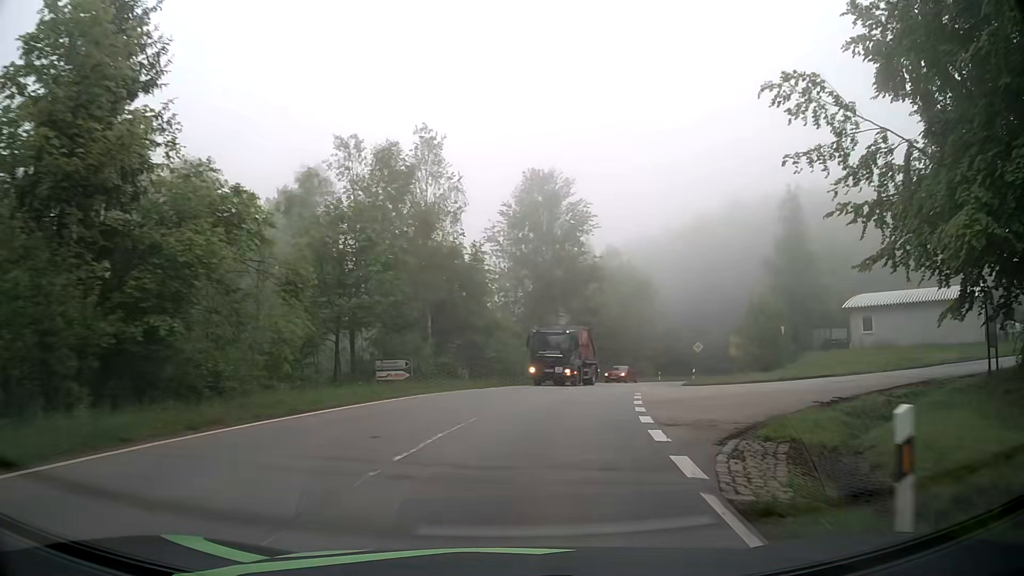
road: tertiary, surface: asphalt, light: Day
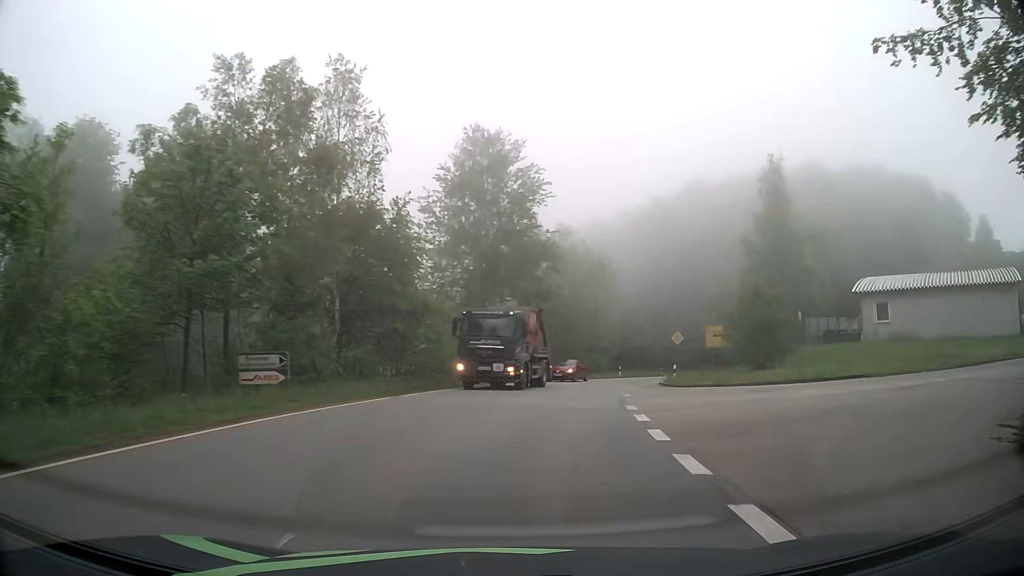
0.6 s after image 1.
(+0.4, +9.2) m; +5°
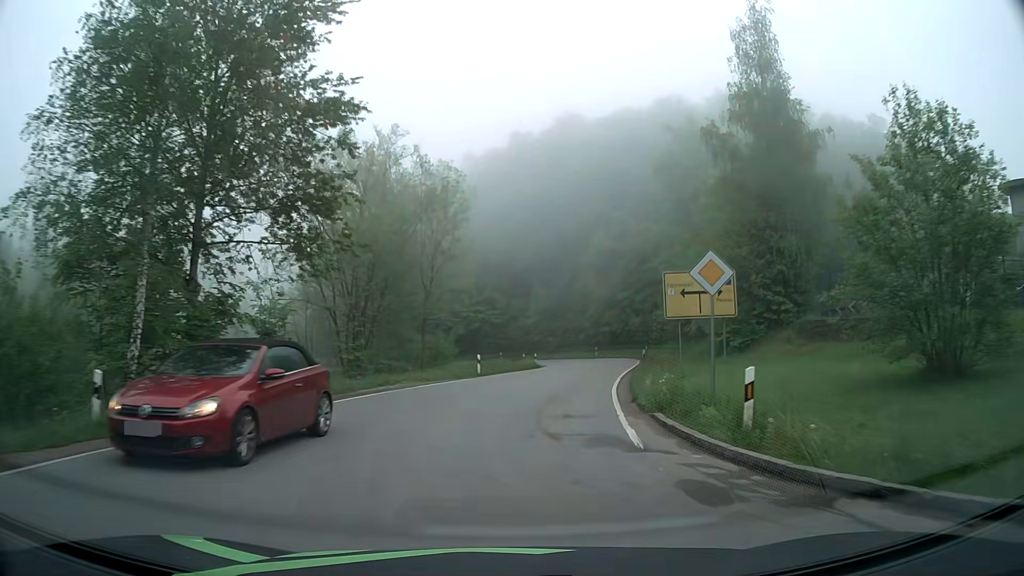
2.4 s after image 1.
(+3.4, +27.4) m; +13°
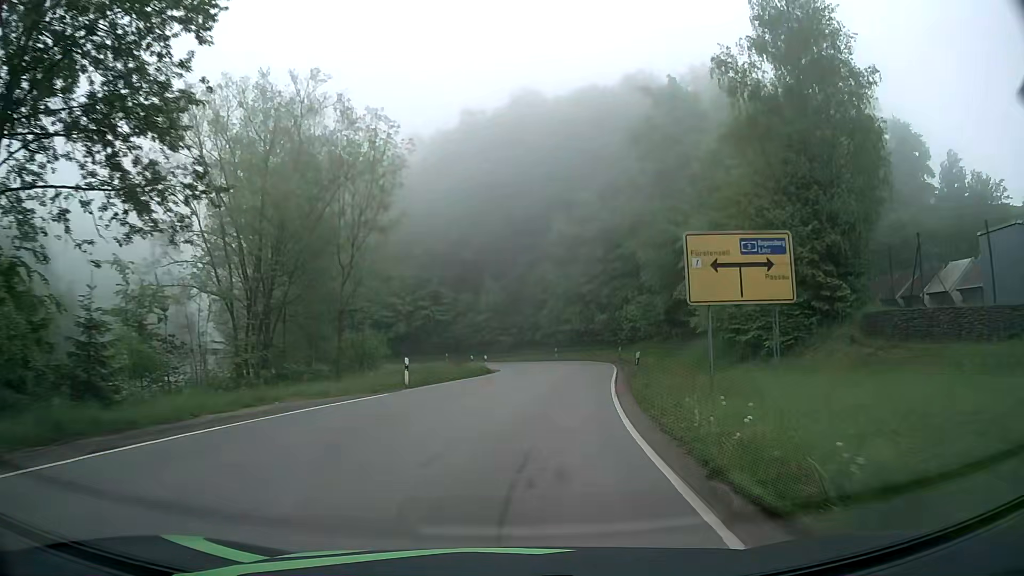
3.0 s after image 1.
(+0.3, +9.3) m; +4°
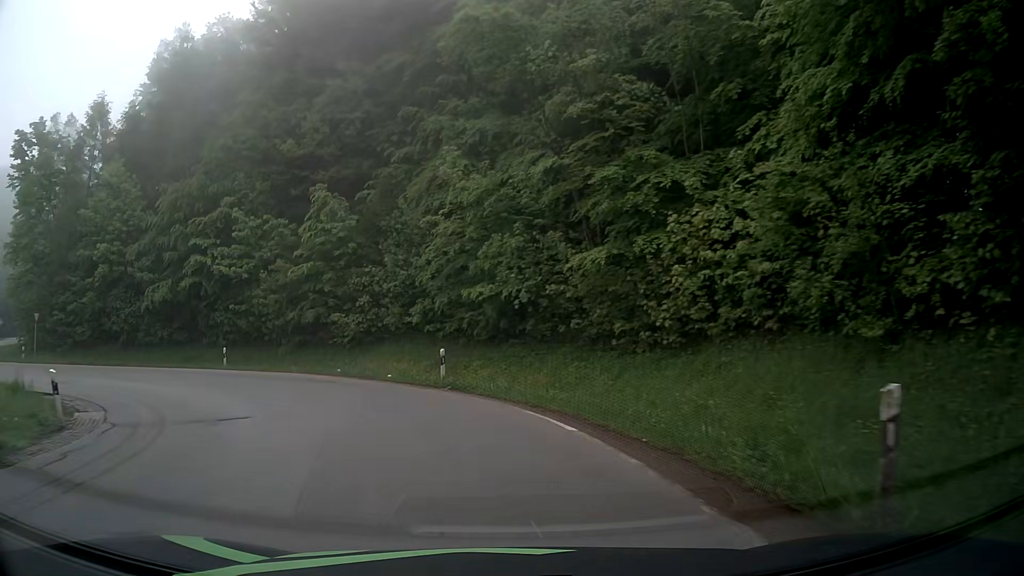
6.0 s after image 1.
(+4.7, +40.0) m; +7°
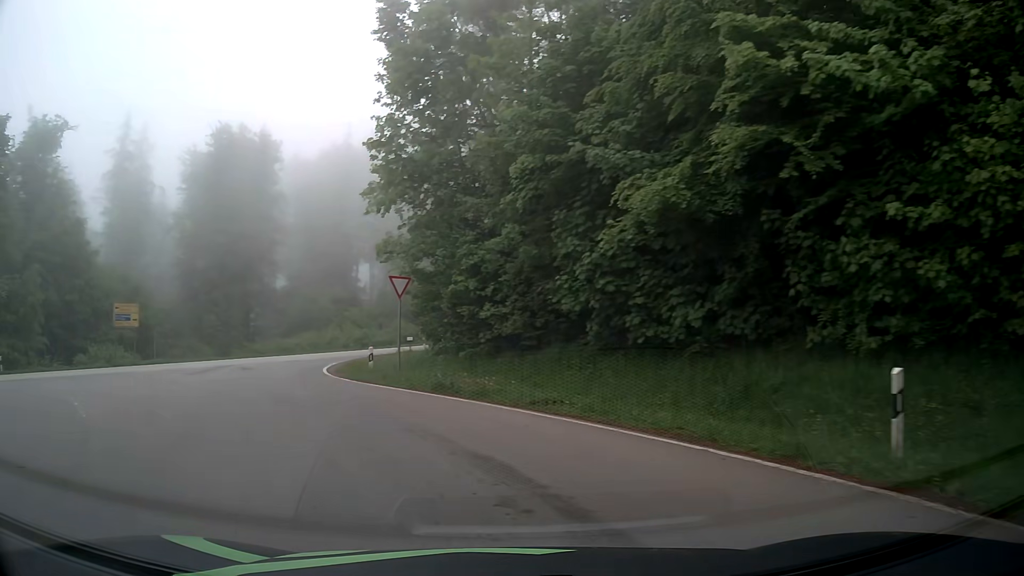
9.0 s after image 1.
(-9.9, +24.5) m; -52°
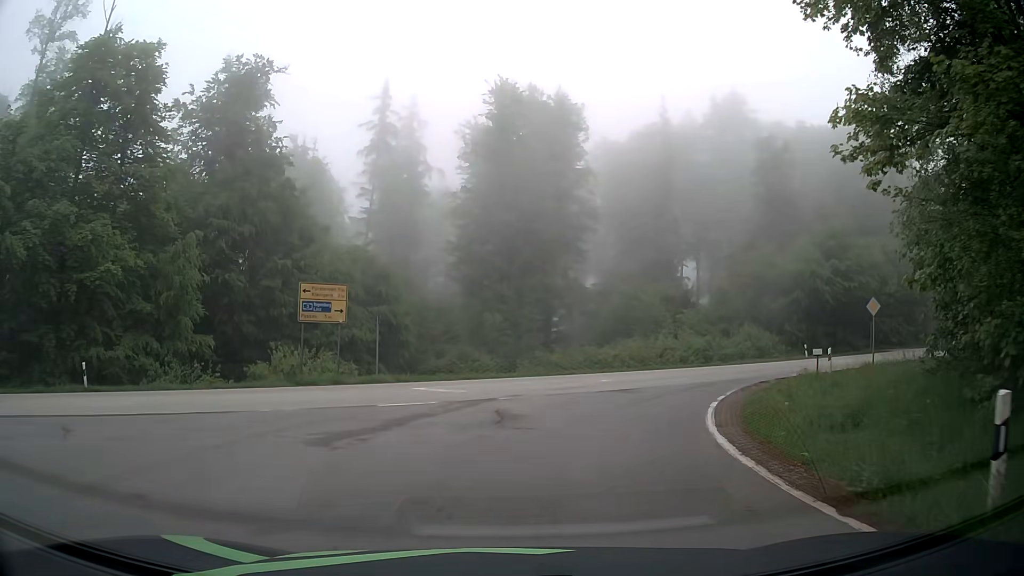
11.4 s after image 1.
(-5.4, +16.4) m; -28°
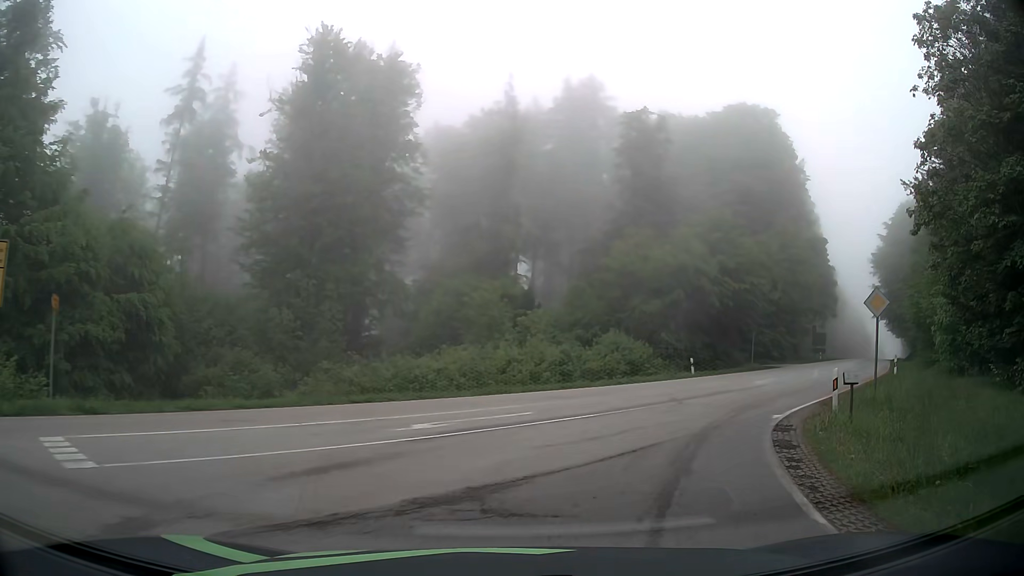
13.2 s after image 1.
(+1.2, +12.1) m; +14°
(+2, +10) (+6, +19) (+12, +27) (+19, +34) (+25, +43) (+30, +51) (+36, +59) (+42, +67) (+48, +75) (+53, +83) m
